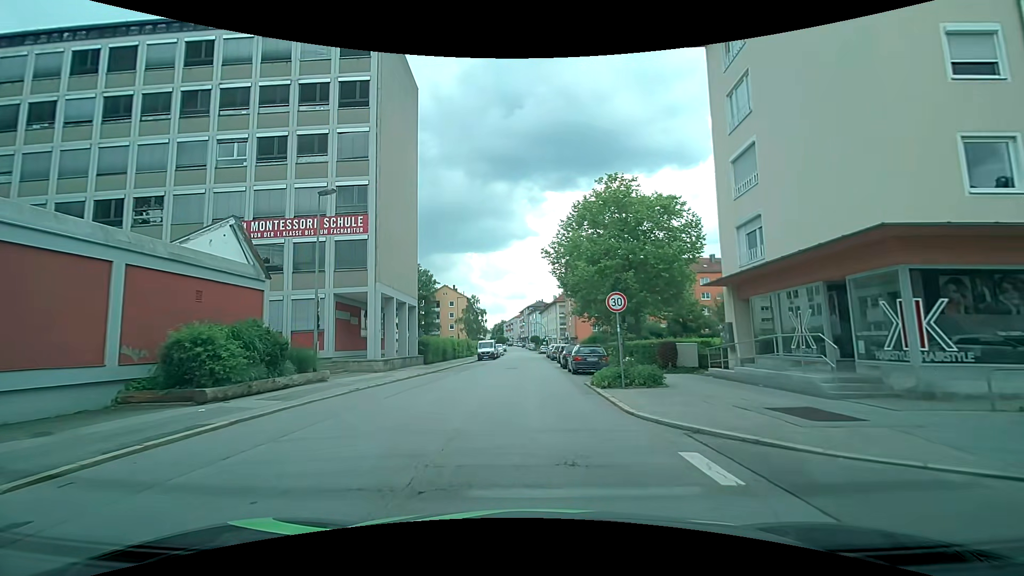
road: tertiary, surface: asphalt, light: Day
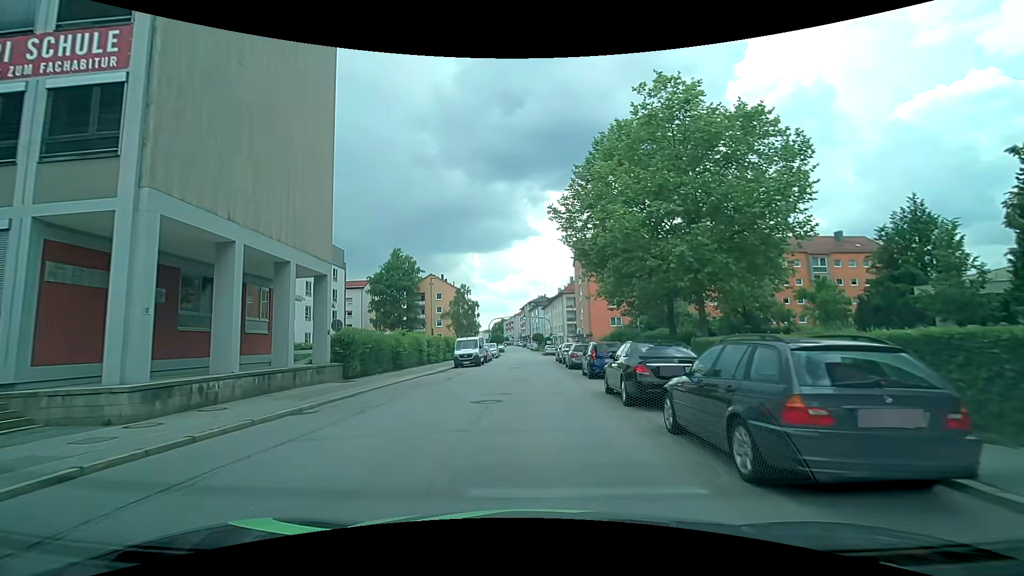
(-0.2, +19.0) m; -1°
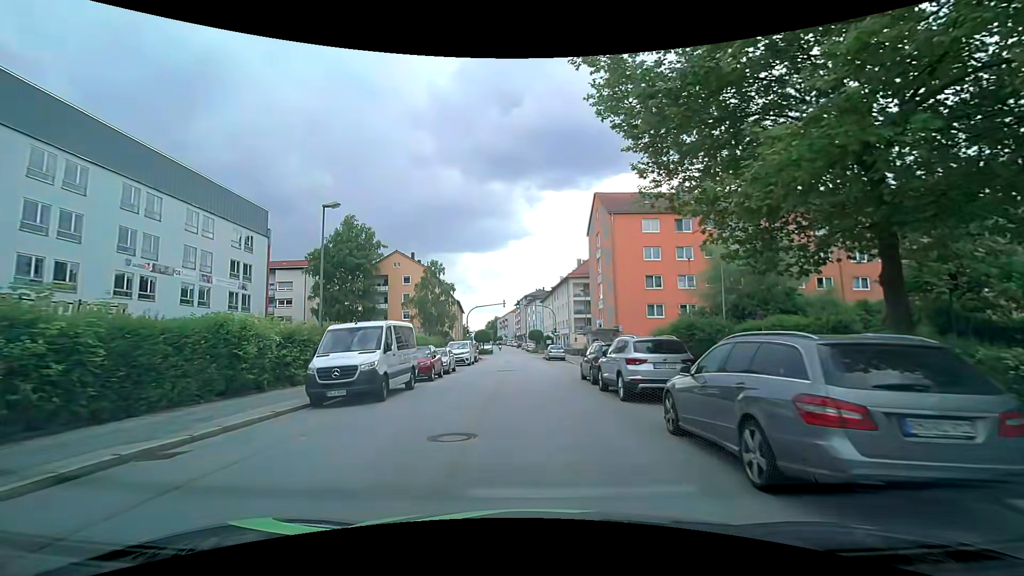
(0.0, +24.6) m; +1°
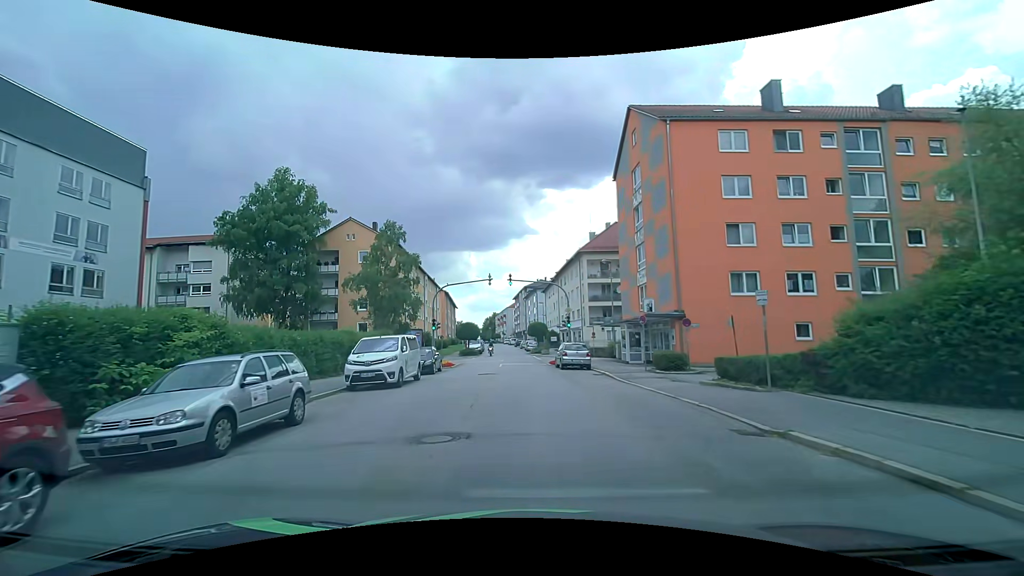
(-0.2, +20.1) m; -1°
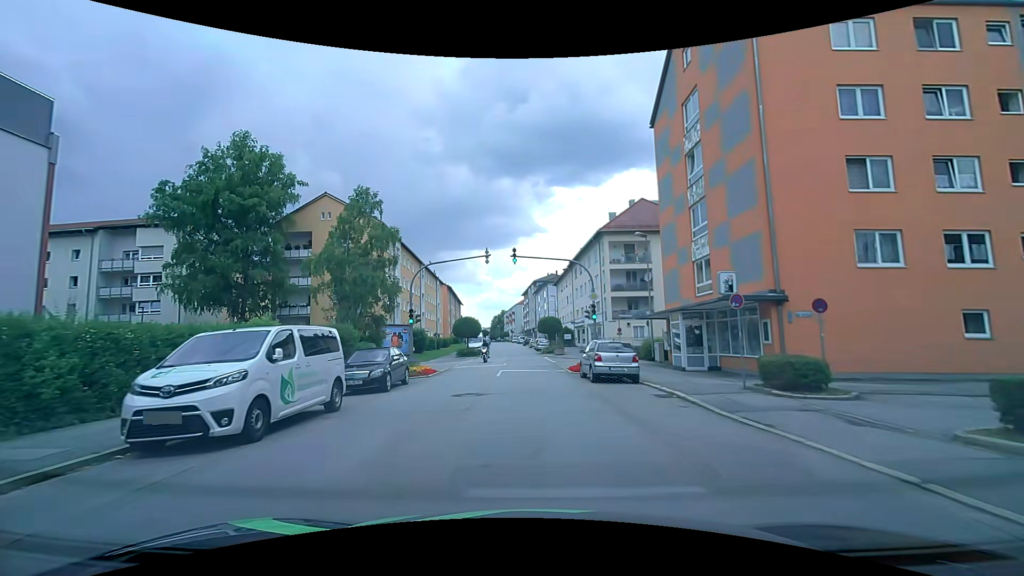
(-0.1, +9.8) m; -1°
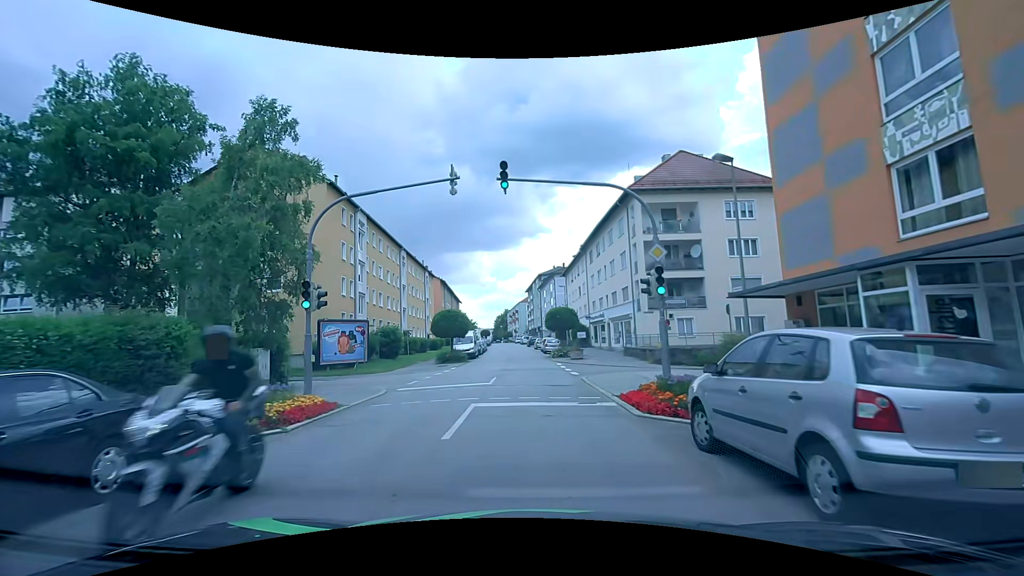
(0.0, +13.3) m; -1°
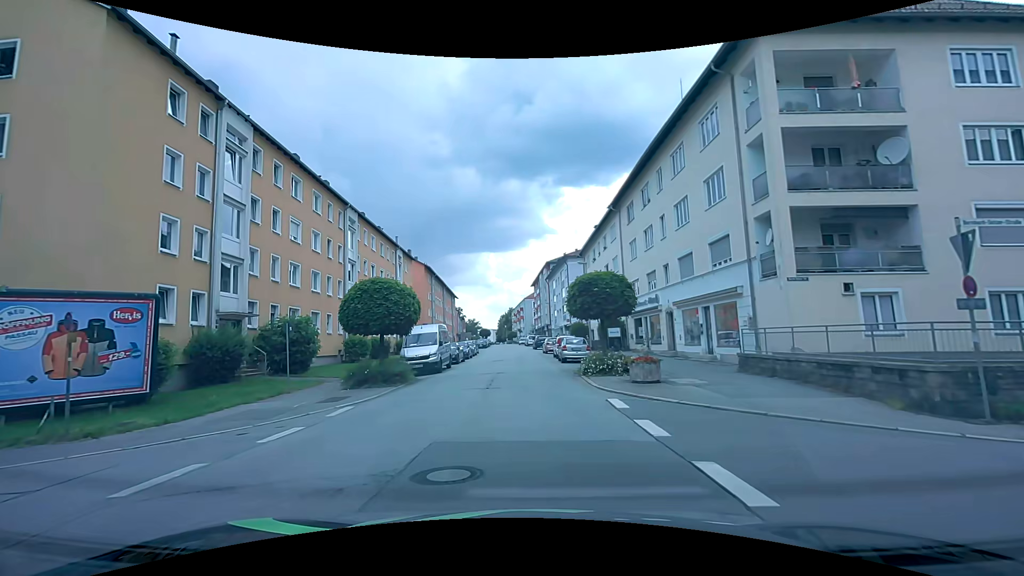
(-0.1, +19.3) m; -1°
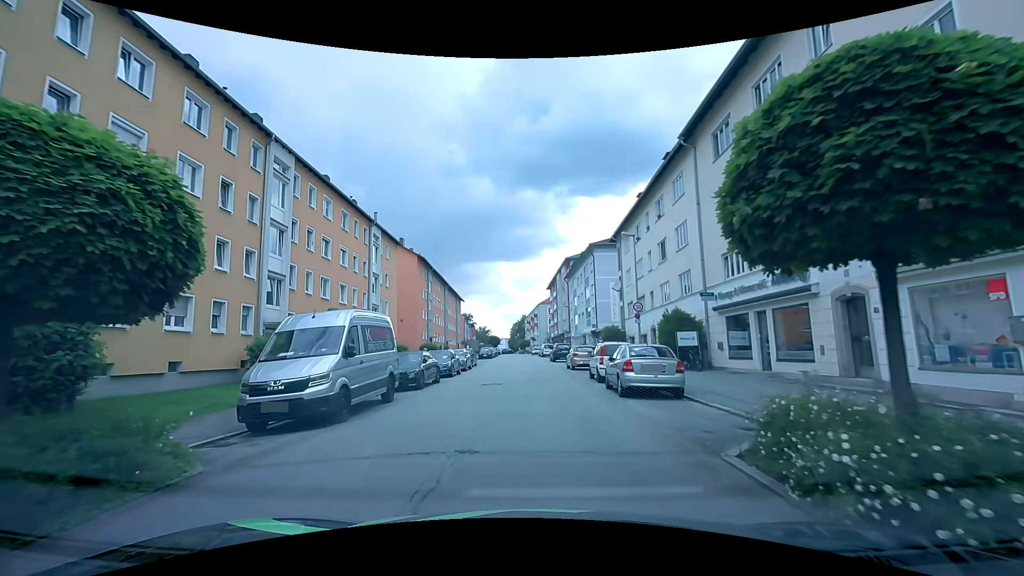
(-0.1, +14.7) m; -1°
(0, +10) (0, +20) (0, +30) (0, +40) (-1, +50) (-1, +60) (-1, +70) (-1, +80) (-2, +90) (-2, +100) m
